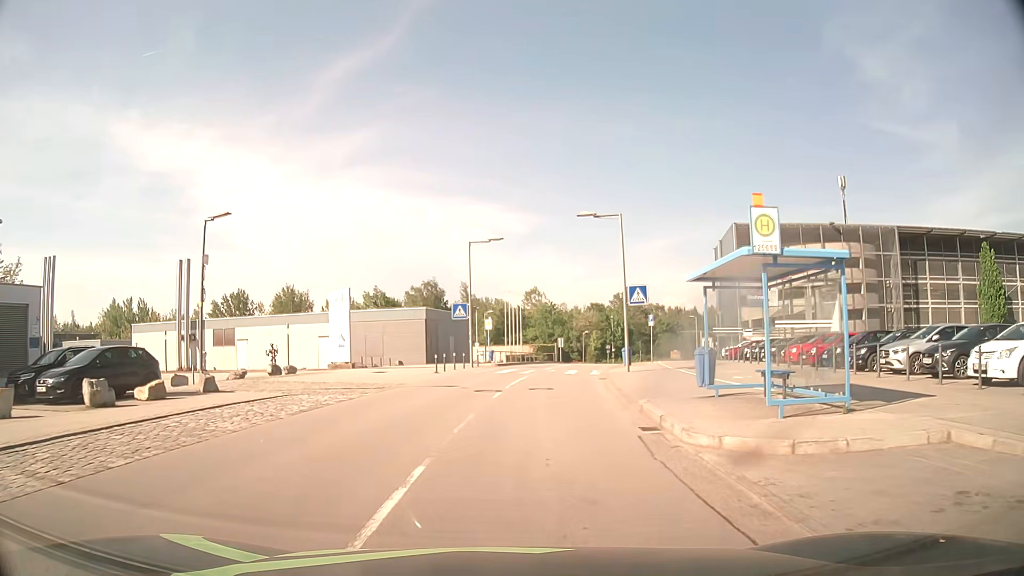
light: Day
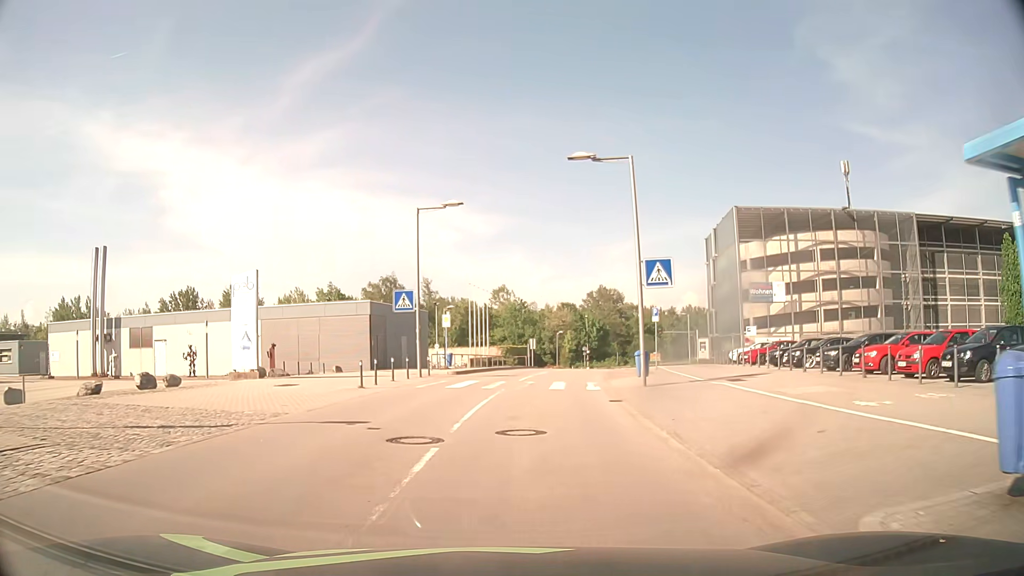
(+0.2, +9.9) m; +3°
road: residential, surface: asphalt
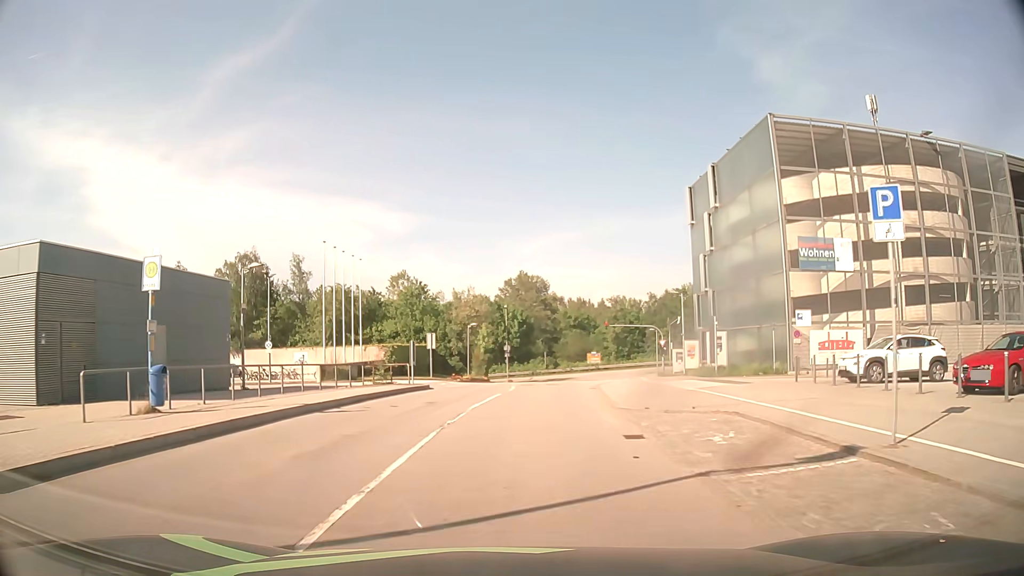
(+1.8, +26.2) m; +7°
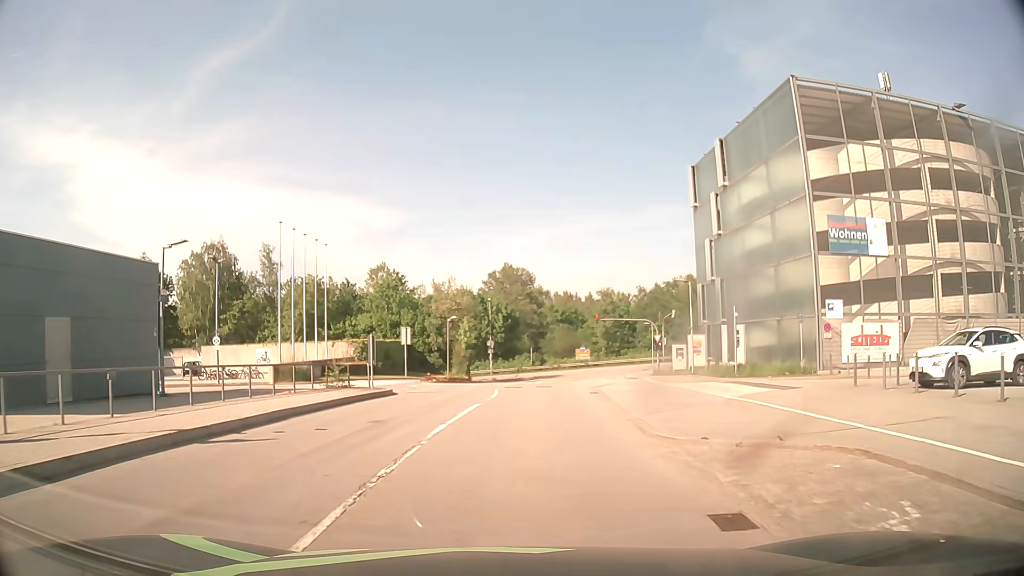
(+0.1, +5.3) m; +2°
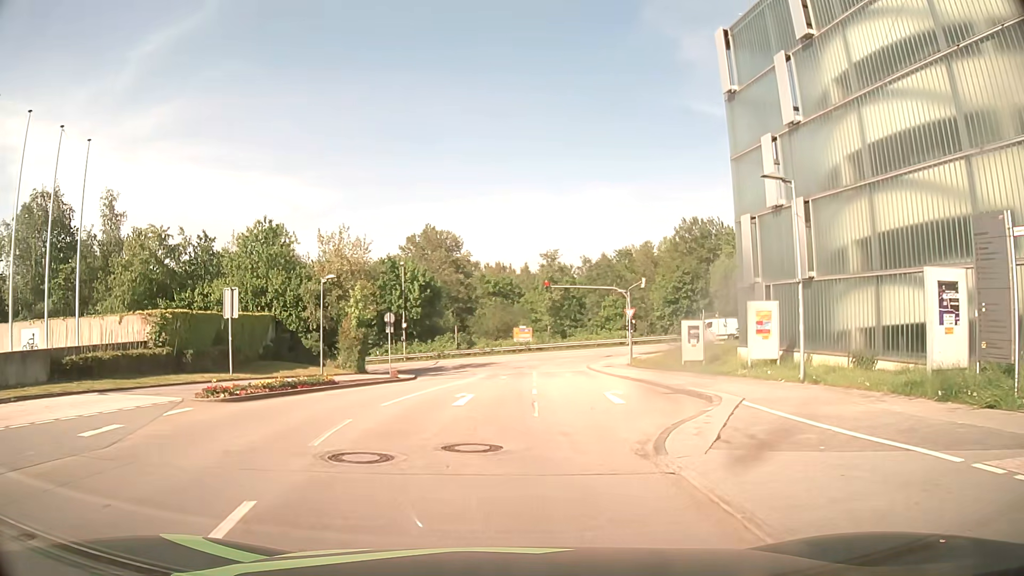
(+0.8, +20.6) m; +6°
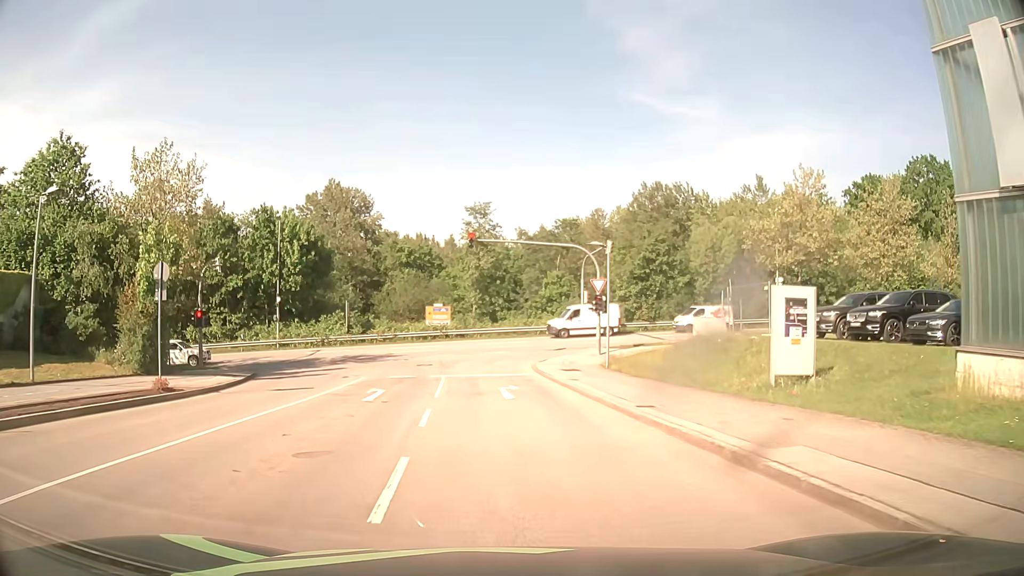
(+1.2, +18.9) m; +6°
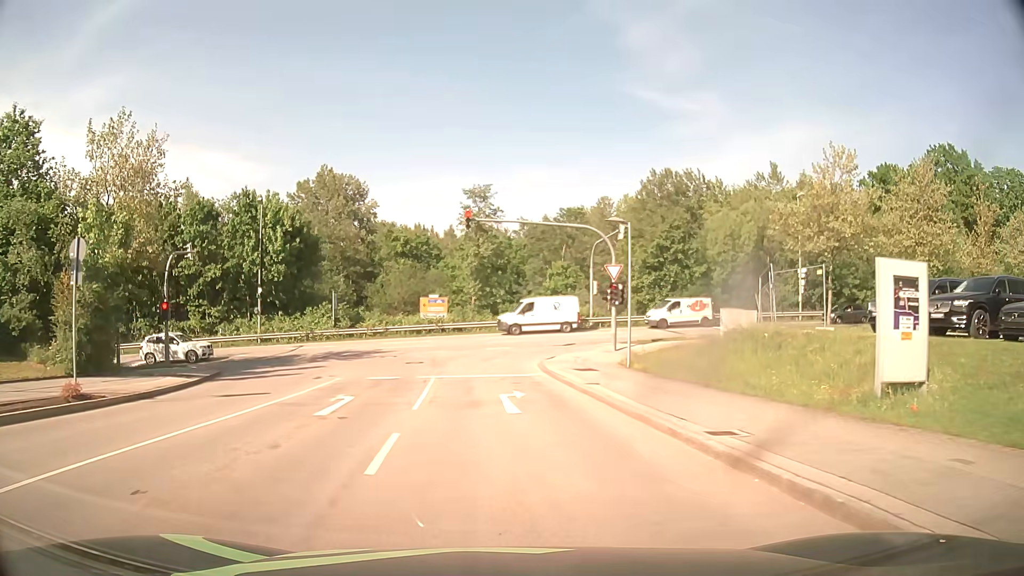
(0.0, +4.4) m; 0°
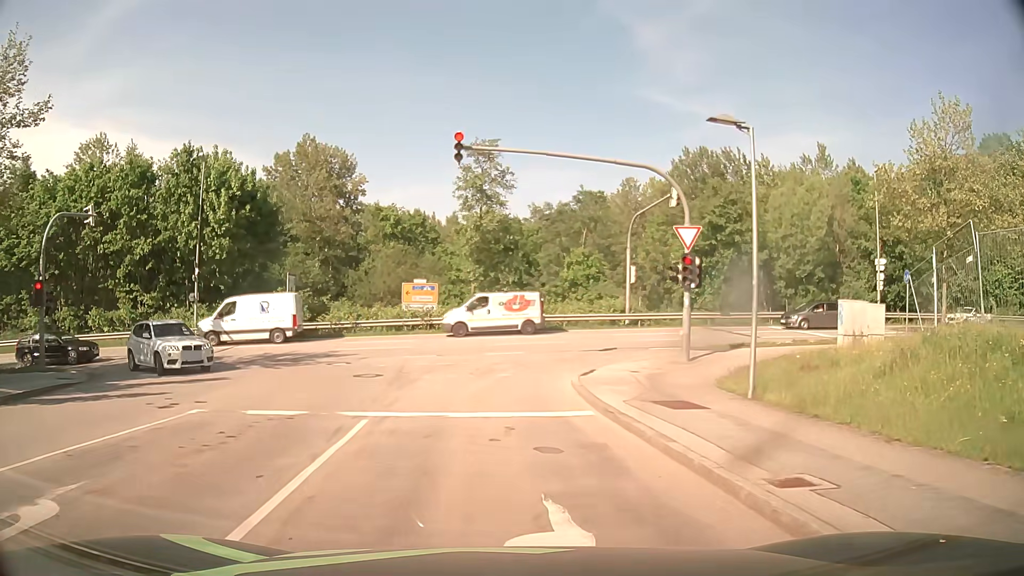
(-0.1, +11.1) m; -1°
